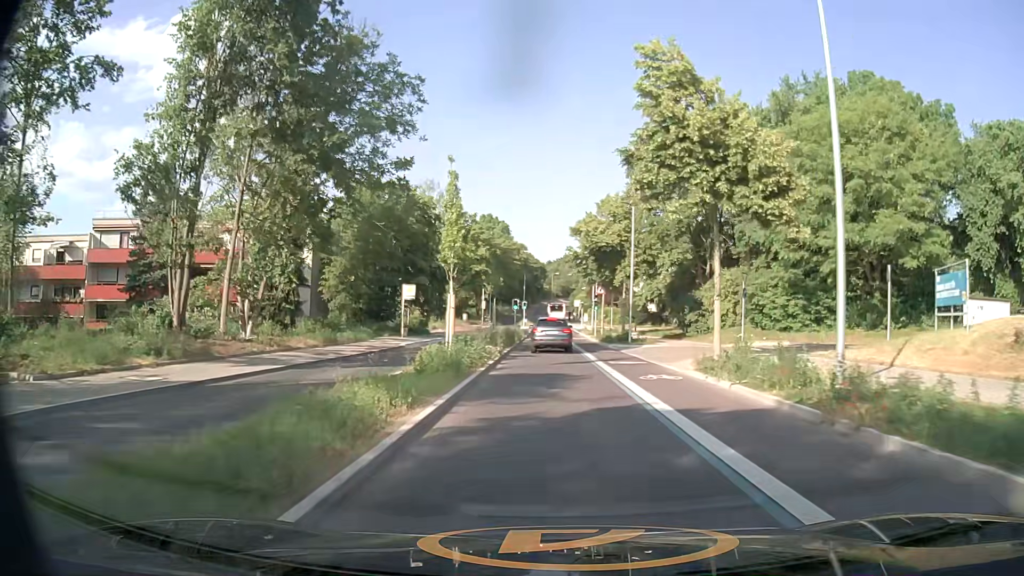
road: tertiary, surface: asphalt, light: Day
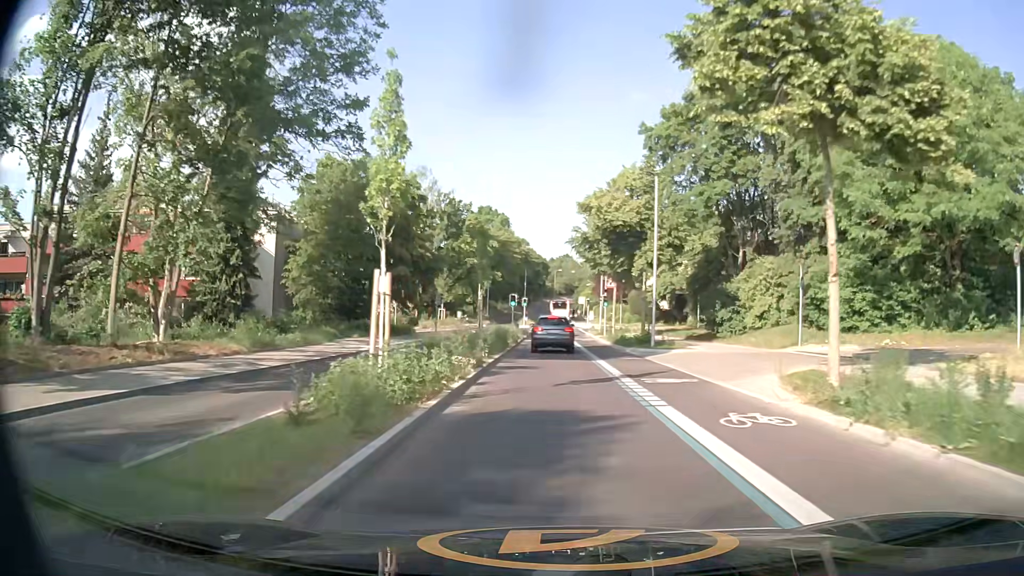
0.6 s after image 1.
(-0.1, +7.7) m; 0°
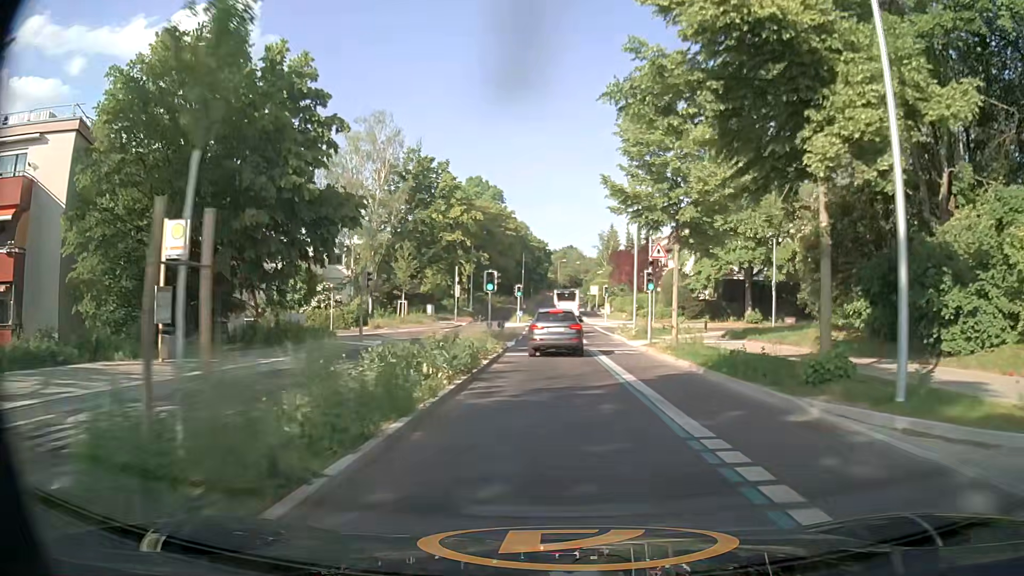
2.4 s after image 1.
(-0.1, +21.8) m; 0°
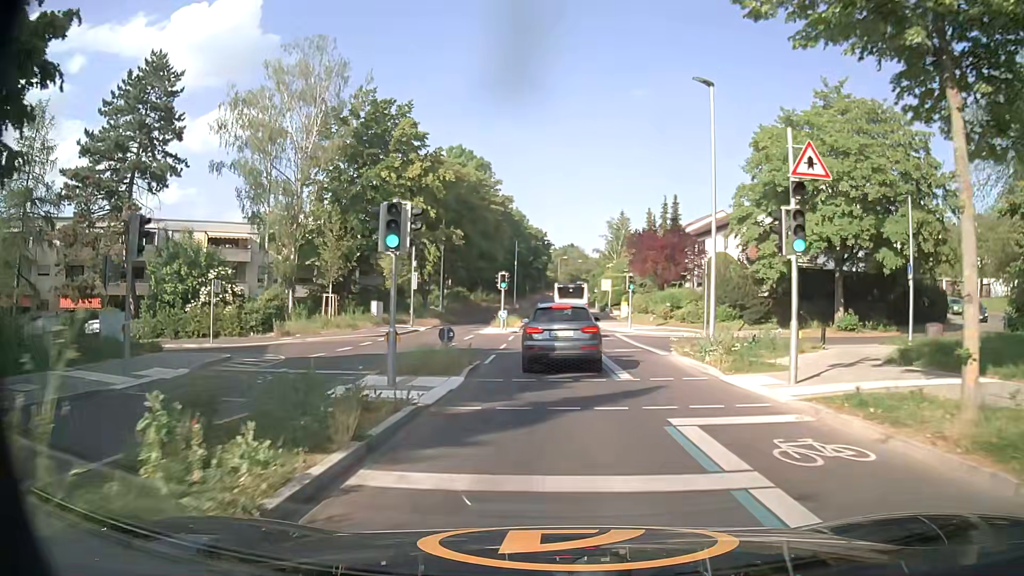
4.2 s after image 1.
(-0.1, +18.0) m; +1°
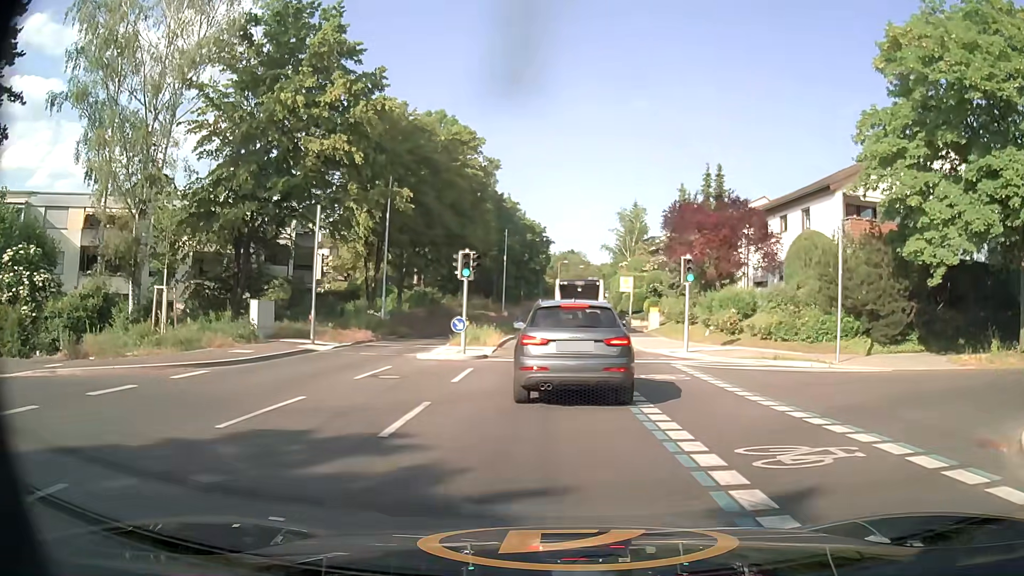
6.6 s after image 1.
(-0.4, +16.7) m; -2°
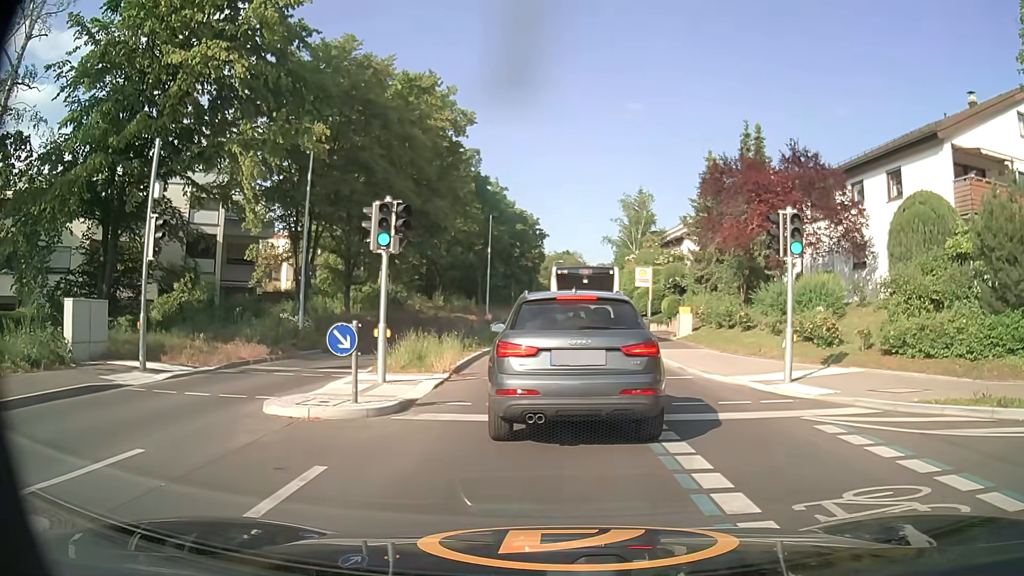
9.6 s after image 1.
(+0.1, +10.1) m; +1°
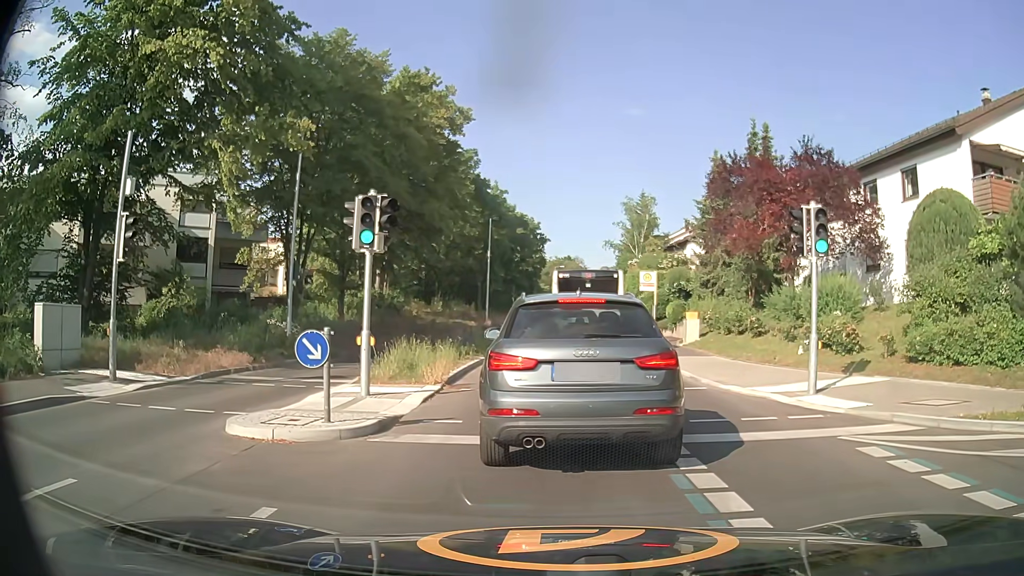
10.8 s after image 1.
(0.0, +1.1) m; 0°
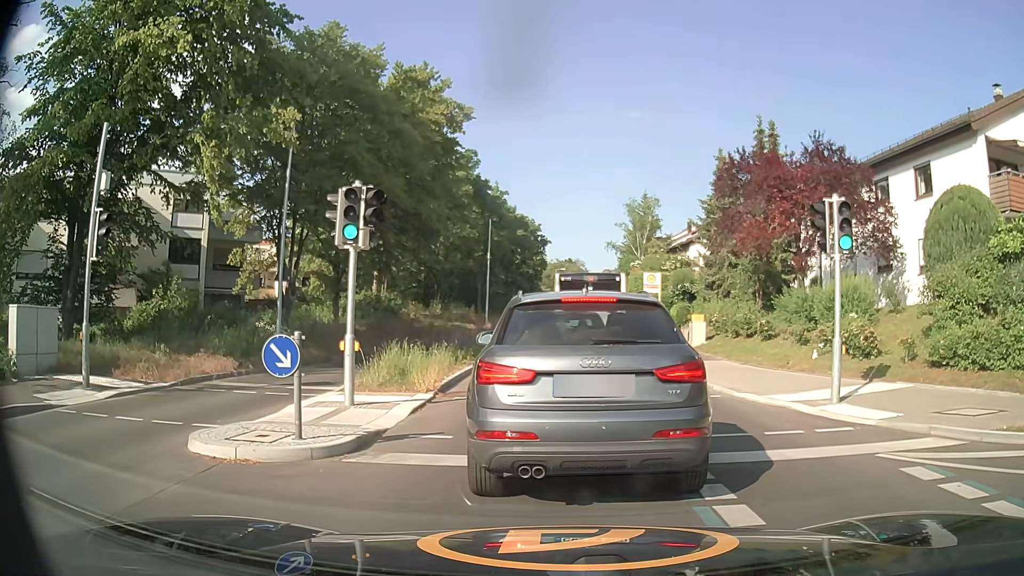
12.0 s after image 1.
(0.0, +1.0) m; 0°
(0, +10) (0, +20) (0, +30) (0, +40) (+1, +50) (+1, +60) (+1, +70) (+1, +80) (+1, +90) (+2, +100) m
